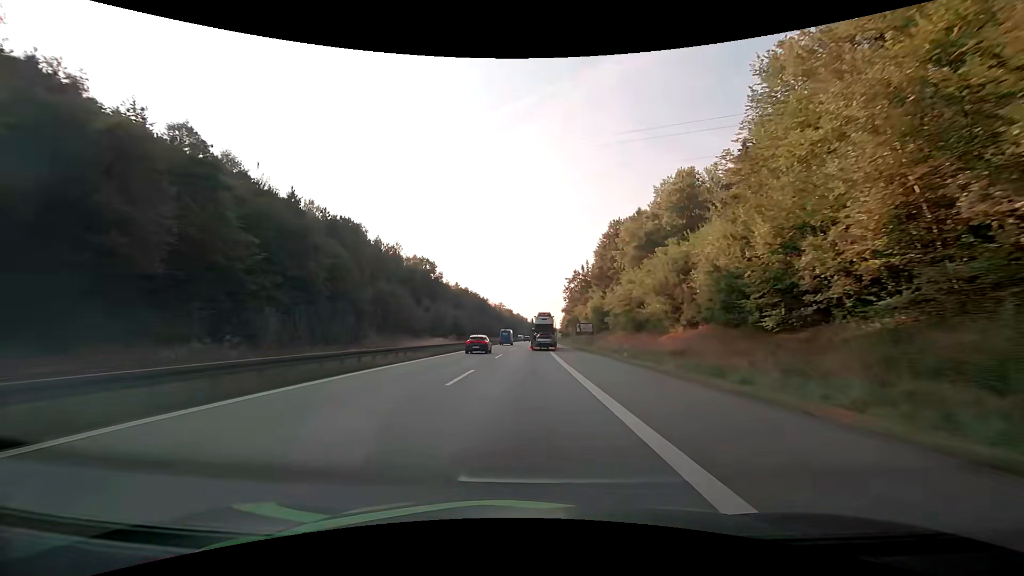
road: motorway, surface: asphalt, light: Day
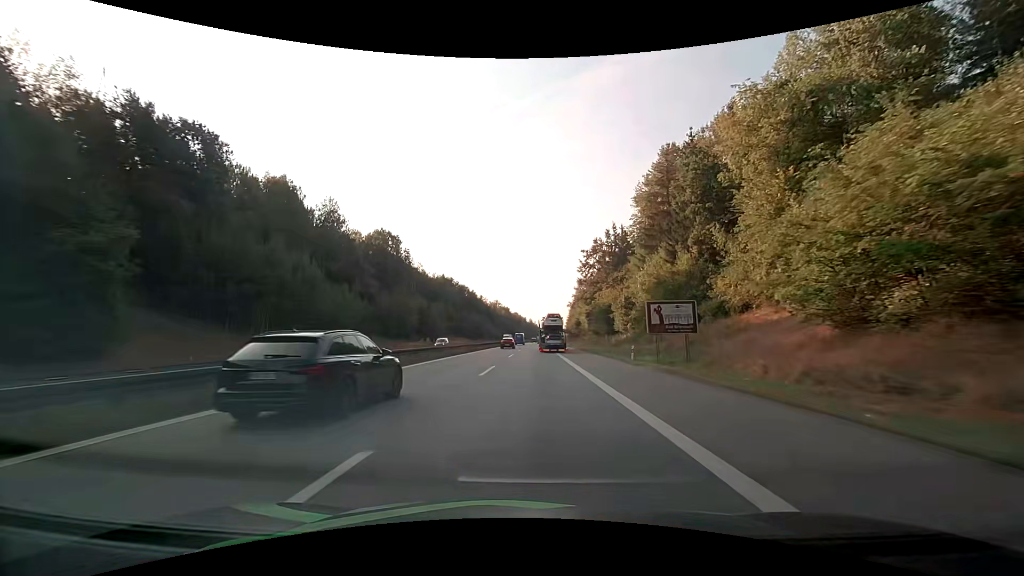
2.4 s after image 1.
(+0.1, +48.7) m; 0°
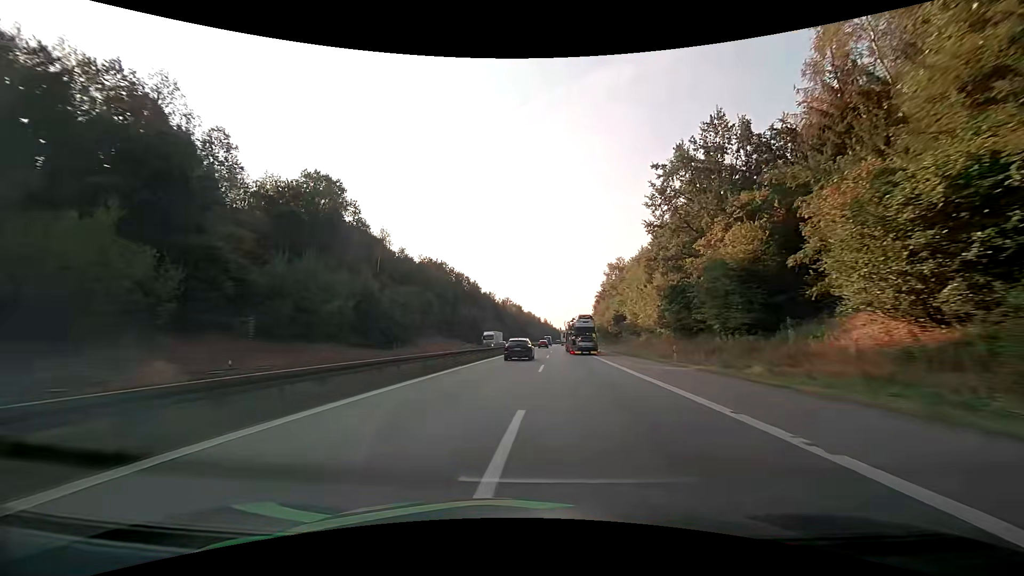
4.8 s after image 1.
(-0.5, +49.7) m; -2°
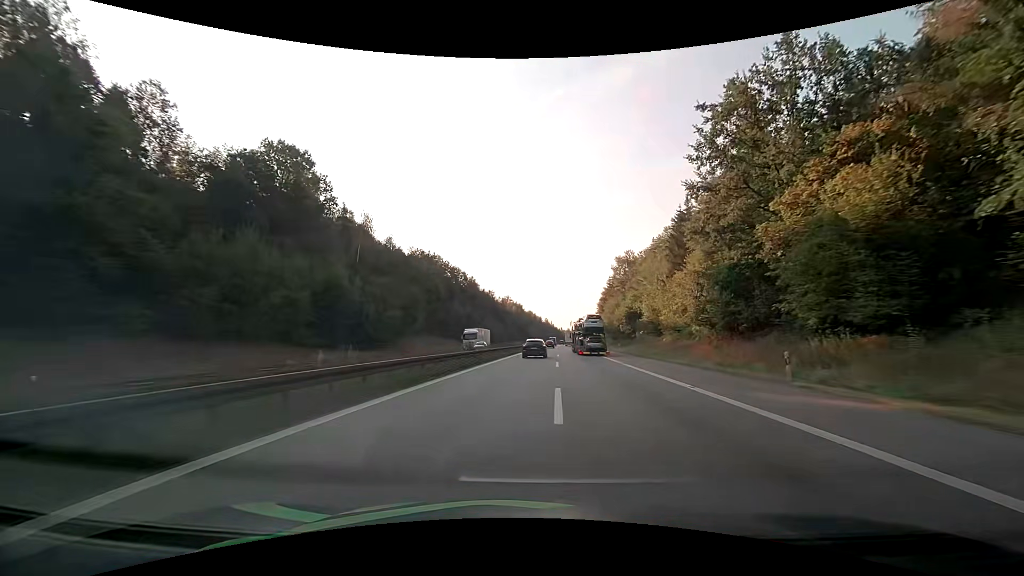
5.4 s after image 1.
(0.0, +13.2) m; 0°
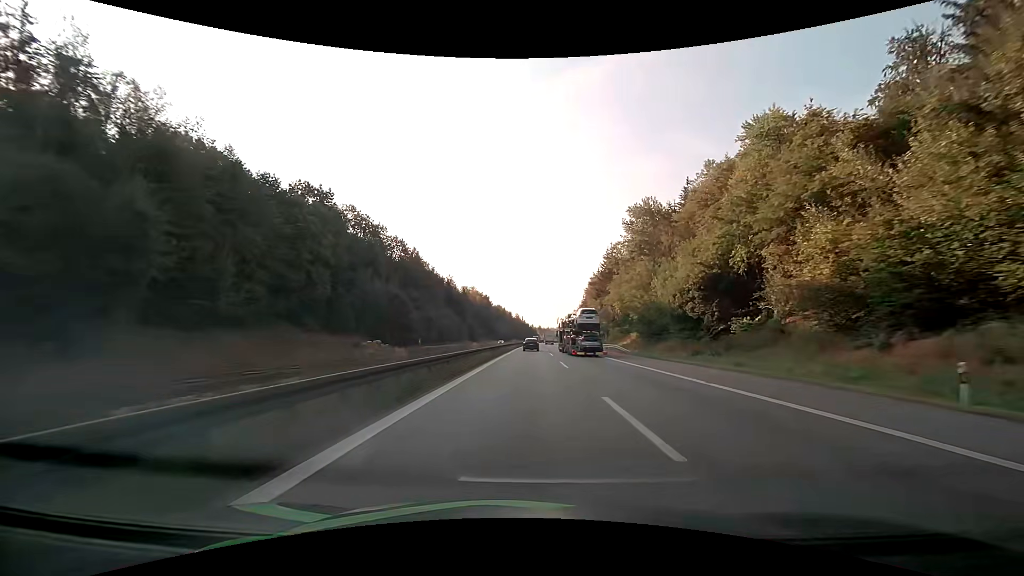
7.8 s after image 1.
(+1.5, +55.6) m; +3°
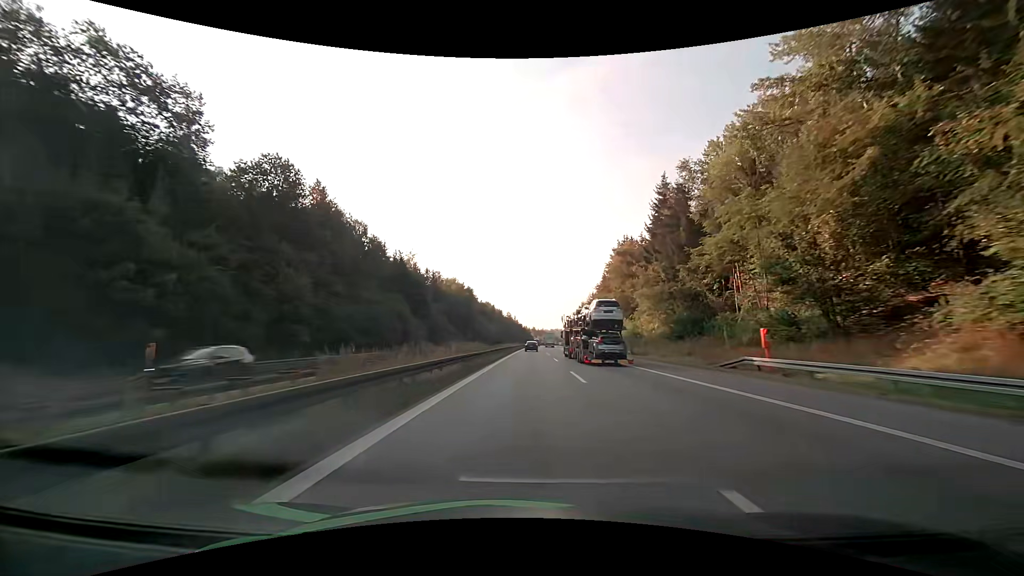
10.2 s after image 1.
(+0.6, +60.7) m; +1°
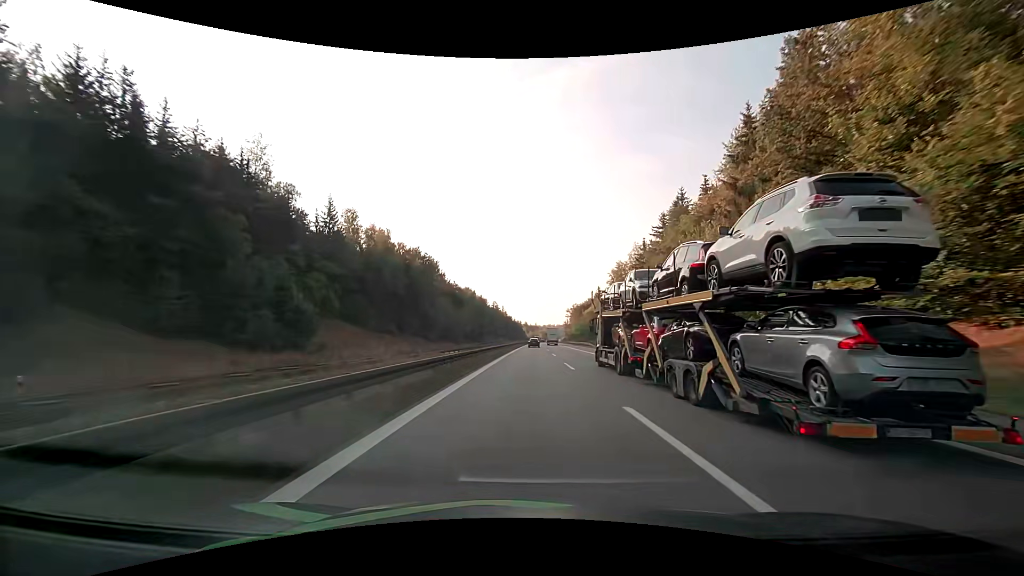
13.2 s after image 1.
(+0.4, +83.7) m; +1°
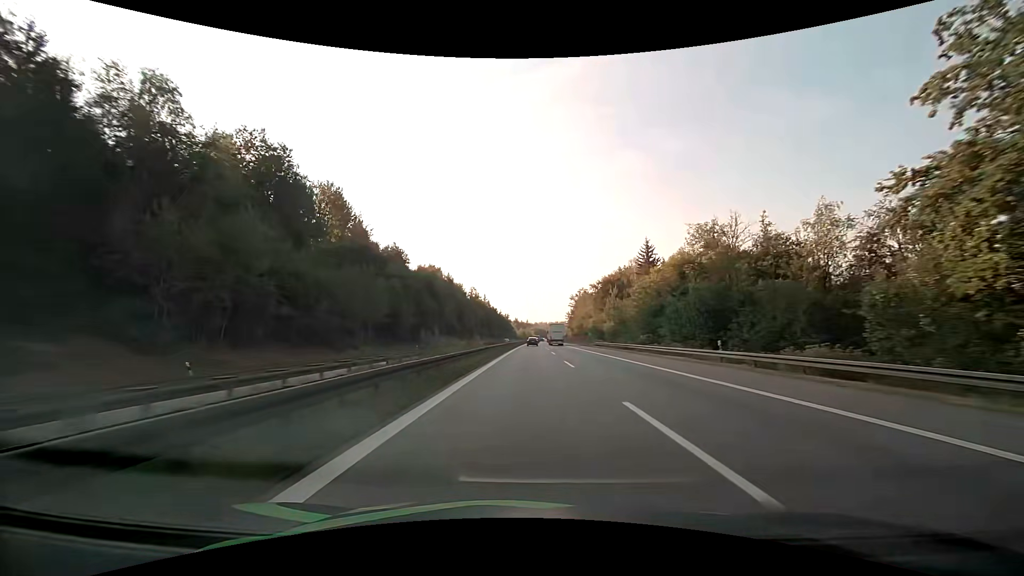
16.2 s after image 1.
(+1.0, +87.8) m; +1°
(0, +10) (0, +20) (0, +30) (0, +40) (0, +50) (0, +60) (0, +70) (+1, +80) (+1, +90) (+1, +100) m
